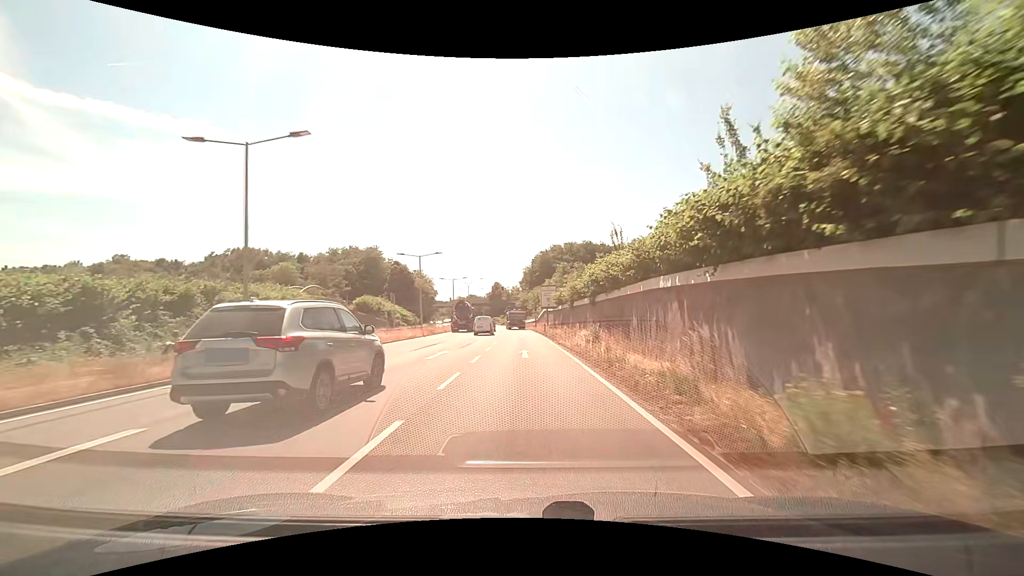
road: primary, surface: asphalt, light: Day
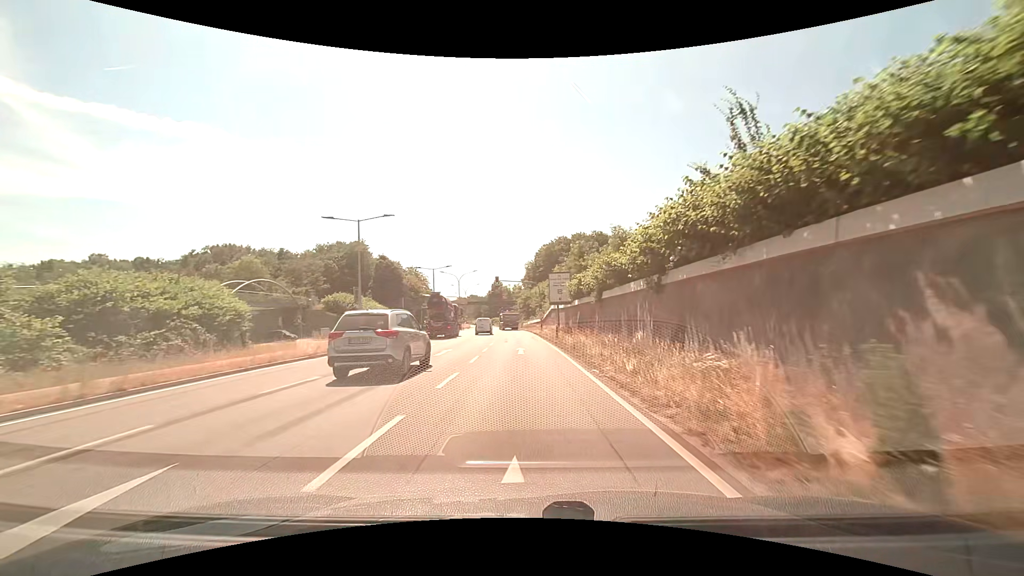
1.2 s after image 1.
(+0.1, +17.6) m; 0°
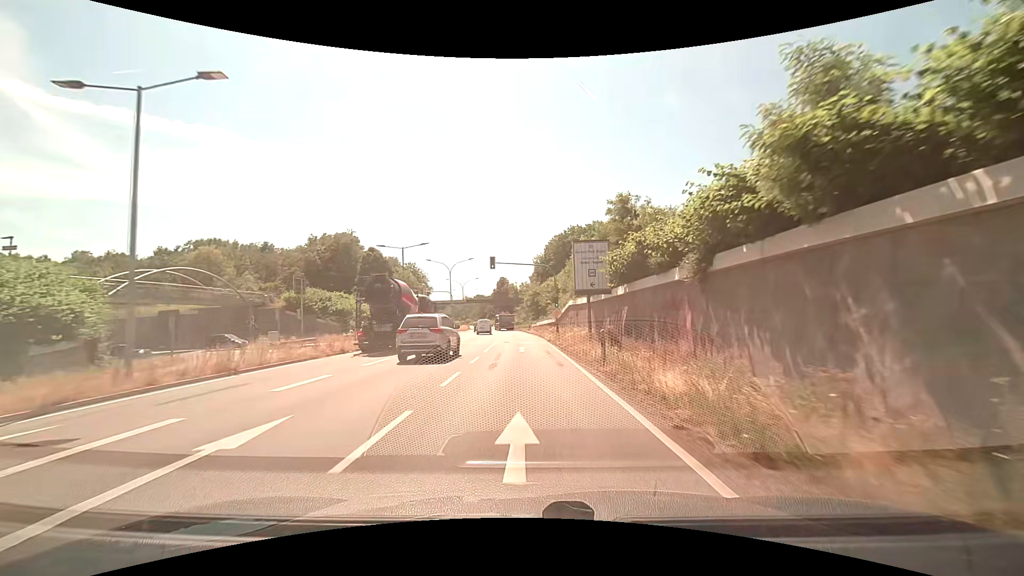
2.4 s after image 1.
(-0.1, +17.6) m; -1°
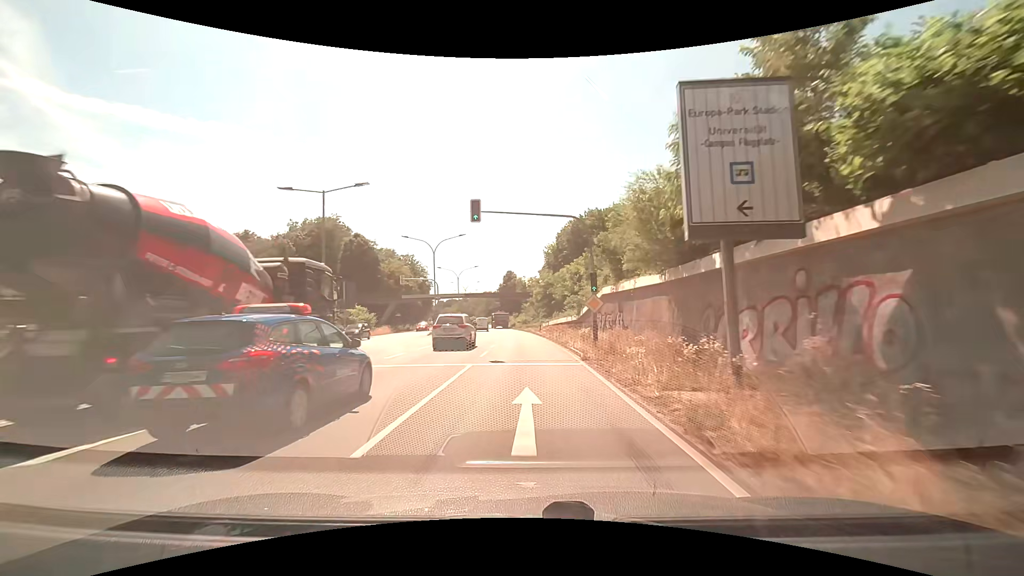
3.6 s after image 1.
(-0.1, +17.6) m; -1°
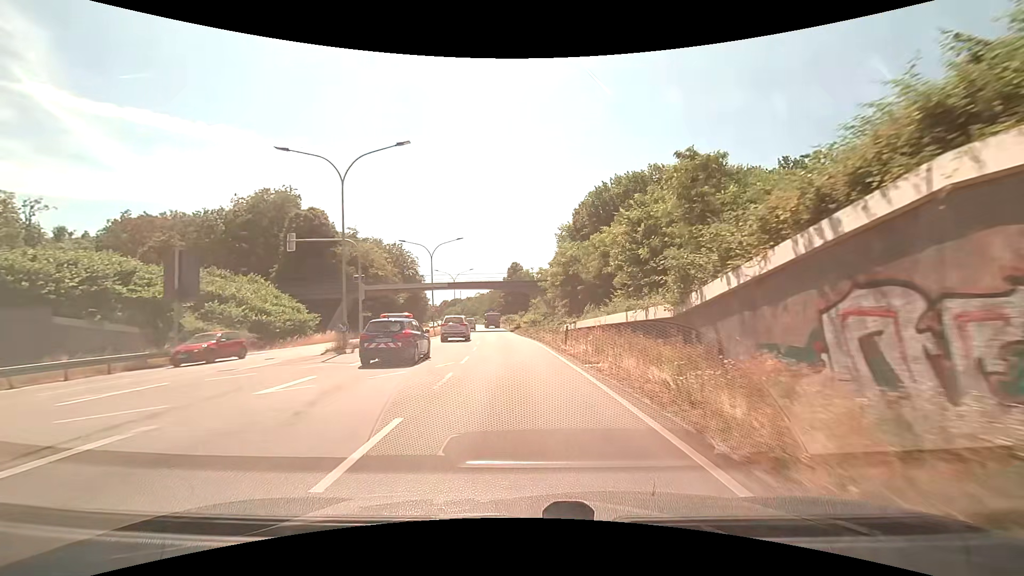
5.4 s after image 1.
(-0.3, +26.7) m; -1°
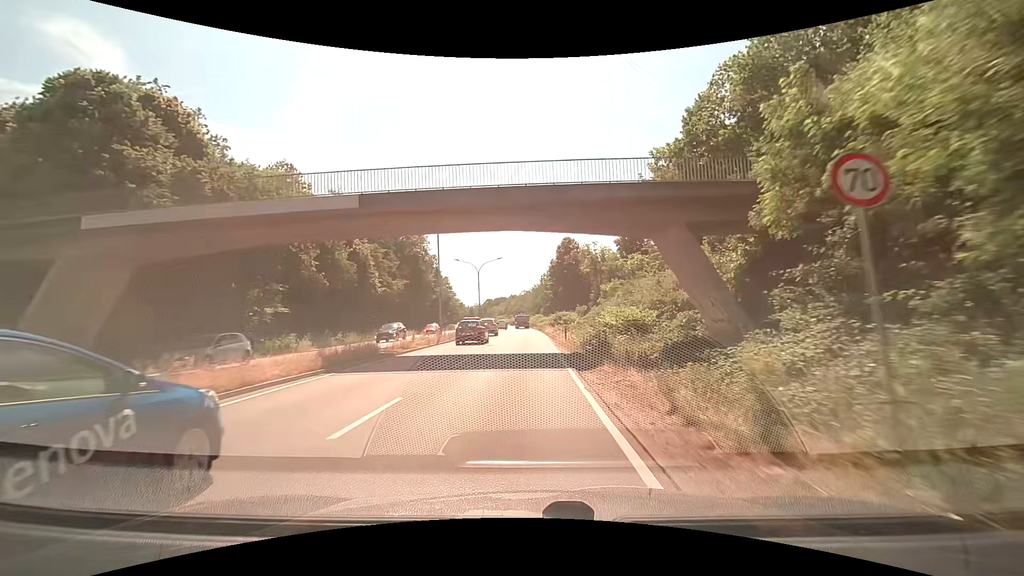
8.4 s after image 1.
(-2.0, +46.4) m; -5°
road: trunk
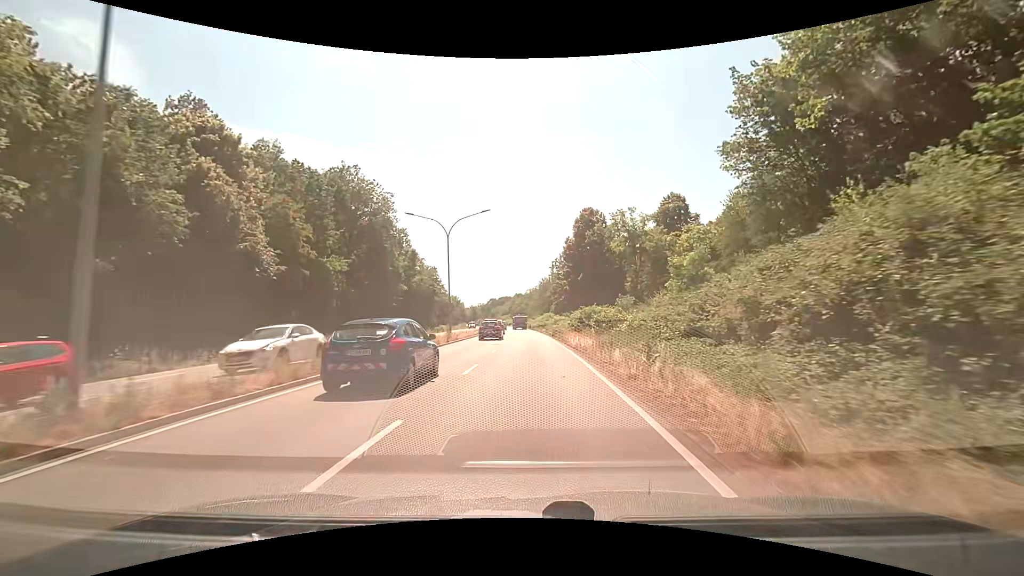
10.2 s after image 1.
(-0.2, +29.2) m; -1°
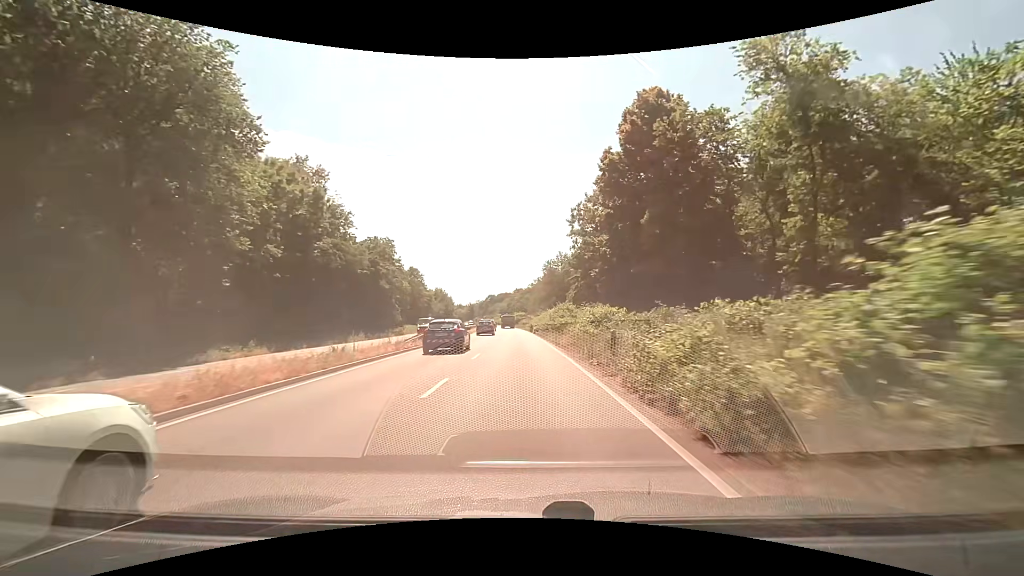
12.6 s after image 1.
(+0.5, +40.3) m; 0°
(0, +10) (0, +20) (-1, +30) (-1, +40) (-1, +50) (-2, +60) (-2, +70) (-3, +80) (-3, +90) (-4, +100) m
